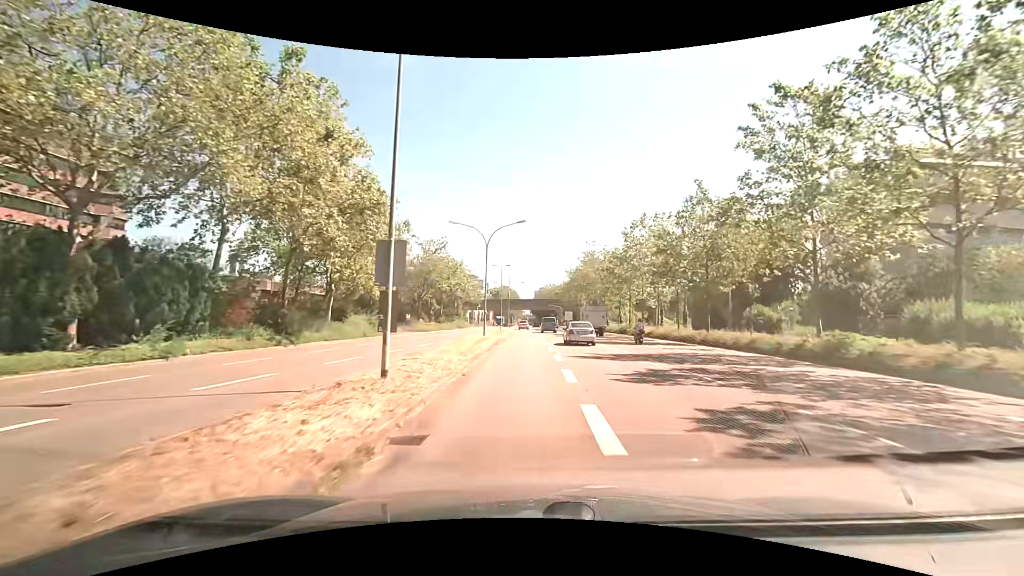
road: secondary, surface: asphalt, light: Day
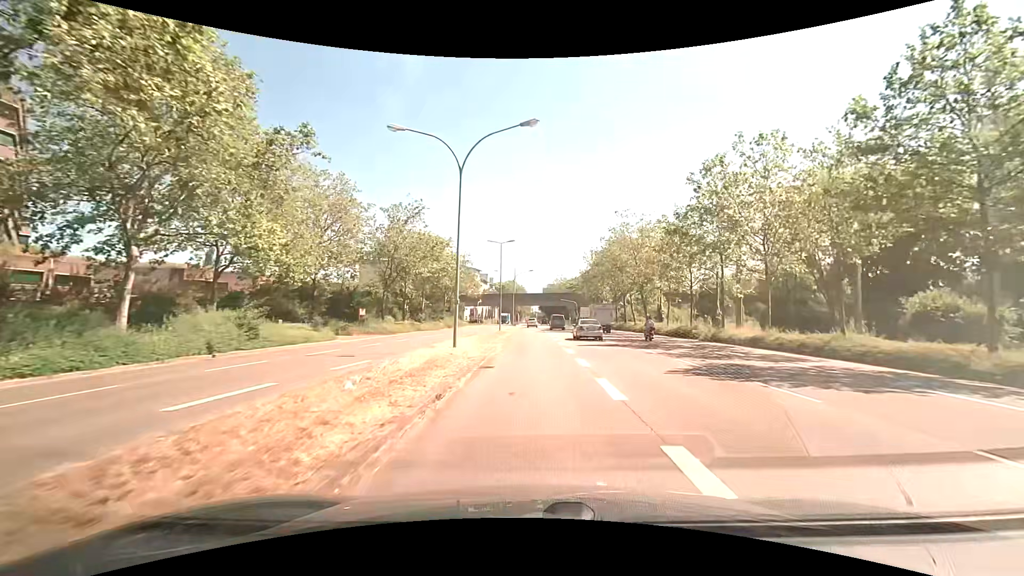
(-0.1, +20.5) m; 0°
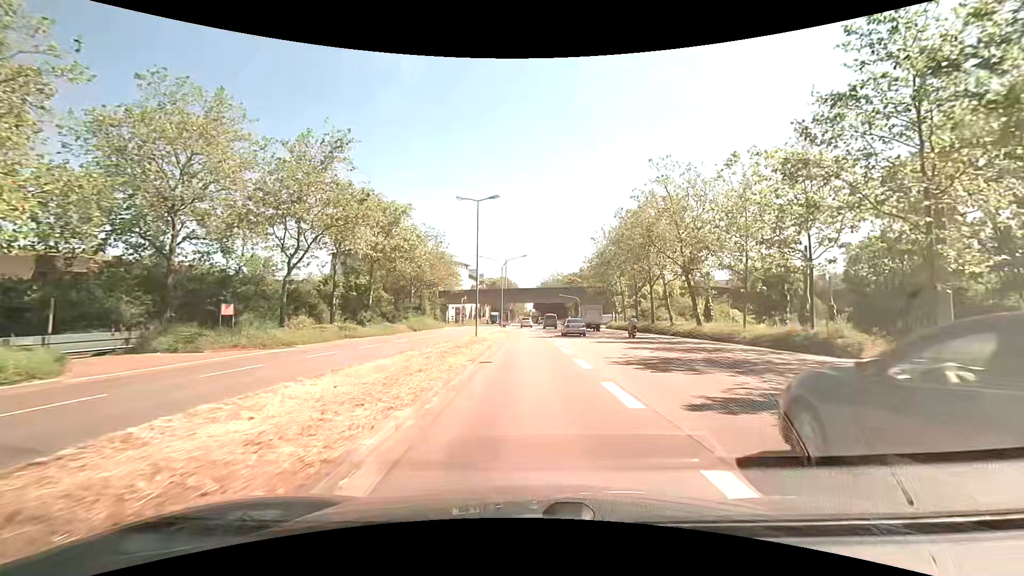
(0.0, +18.6) m; 0°
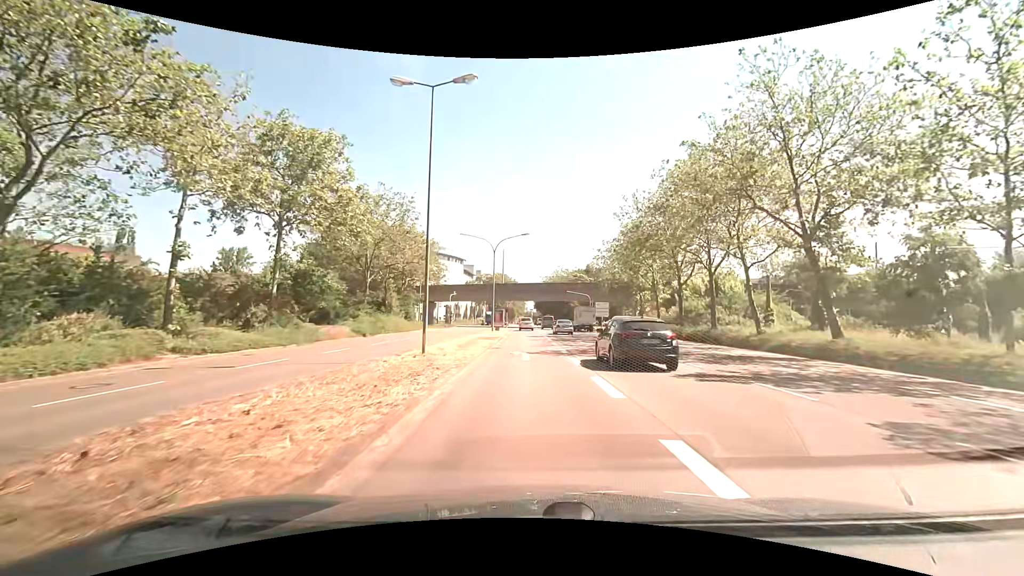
(+0.1, +16.7) m; 0°
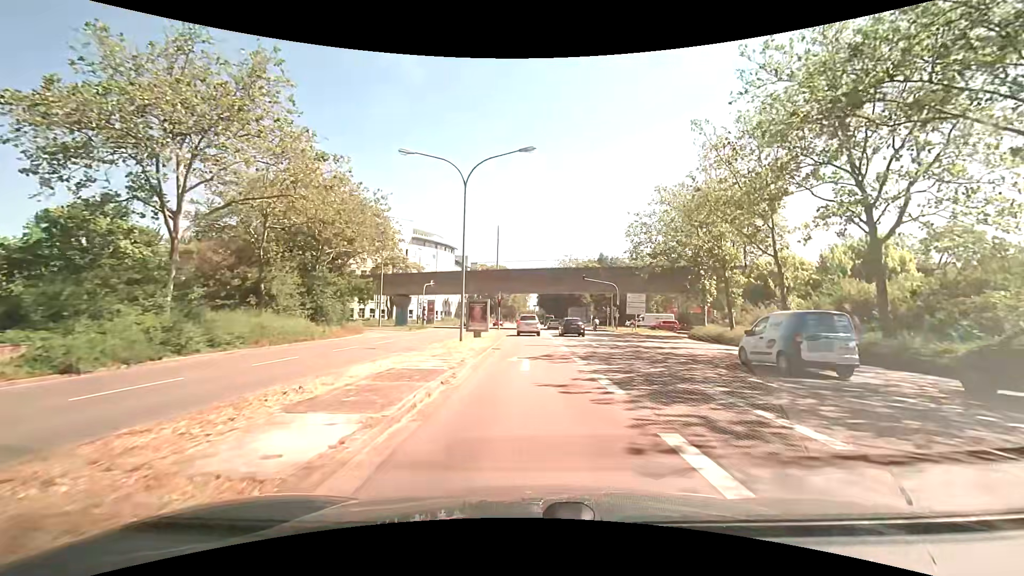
(+0.1, +23.5) m; 0°
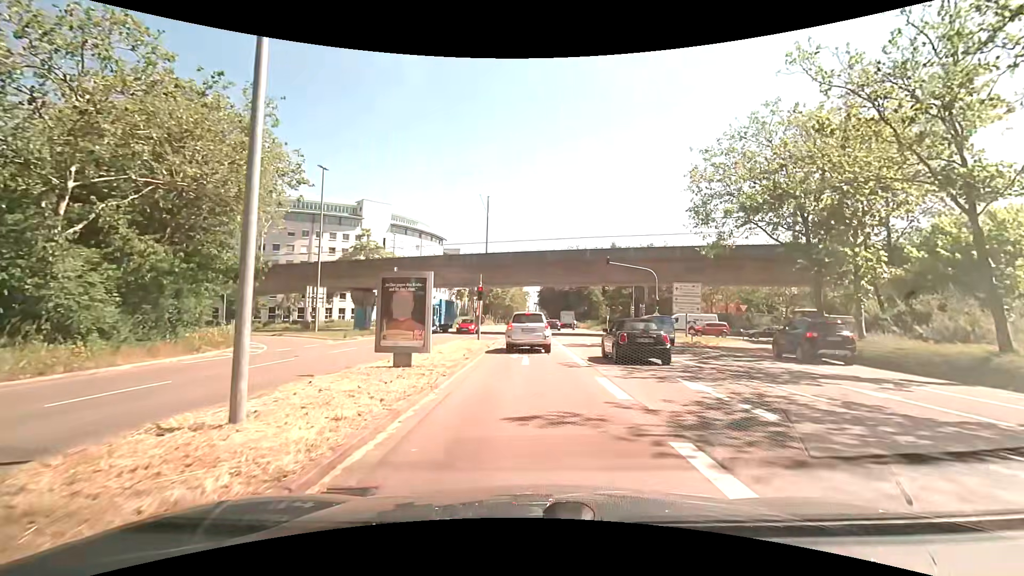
(0.0, +18.1) m; 0°
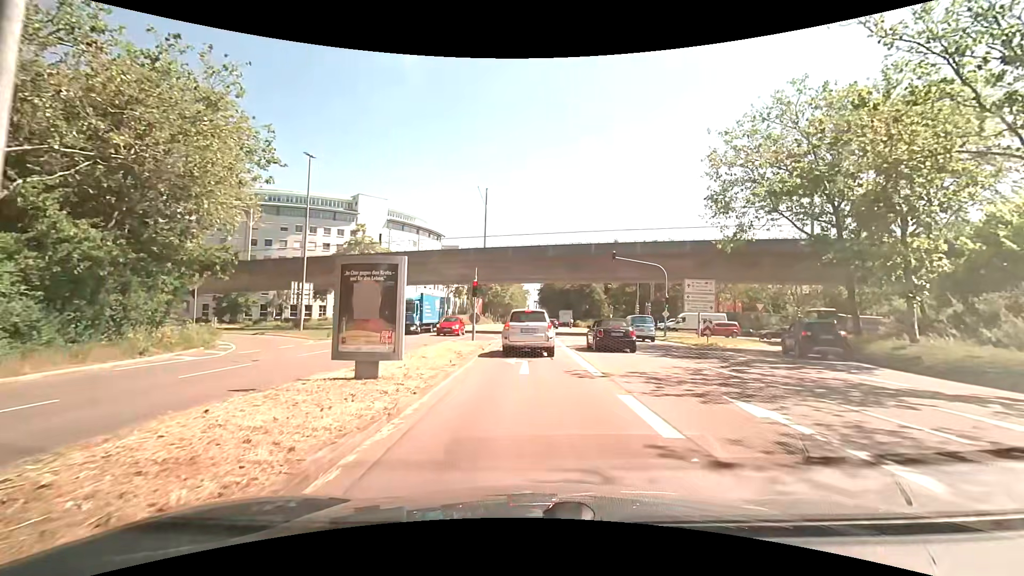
(0.0, +2.7) m; 0°
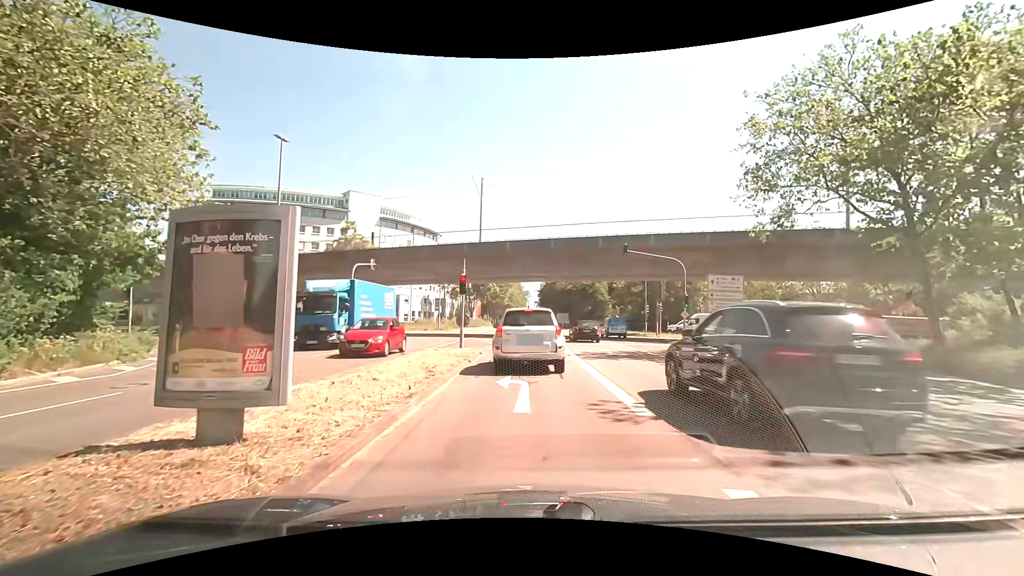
(0.0, +4.5) m; -1°
